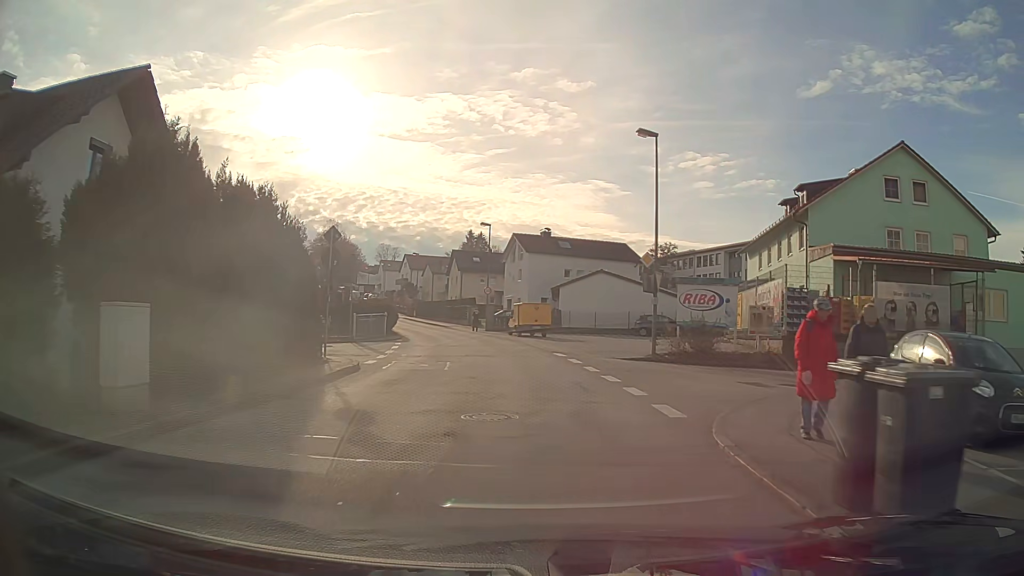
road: unclassified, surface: asphalt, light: Day
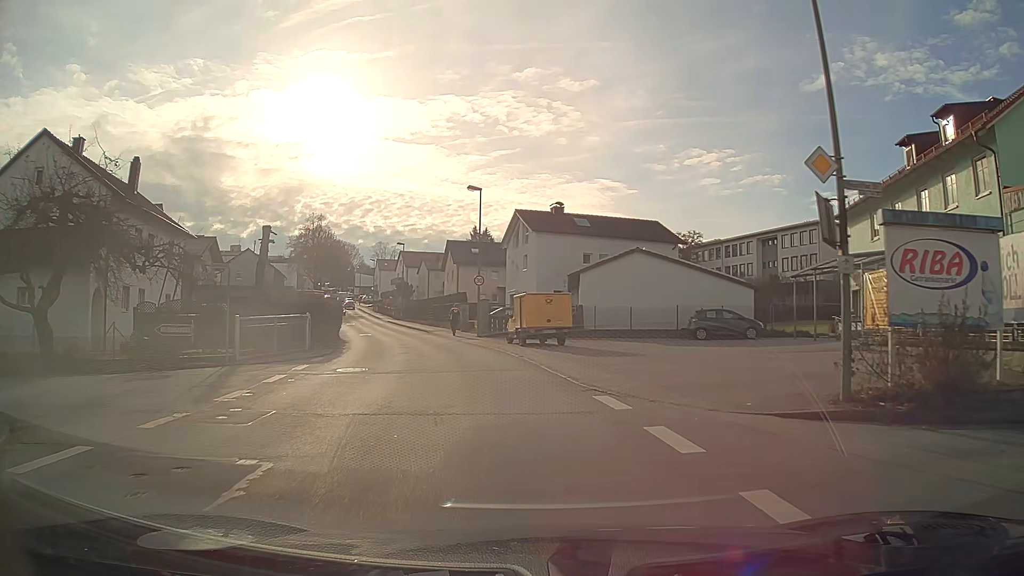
(-0.1, +14.8) m; -2°
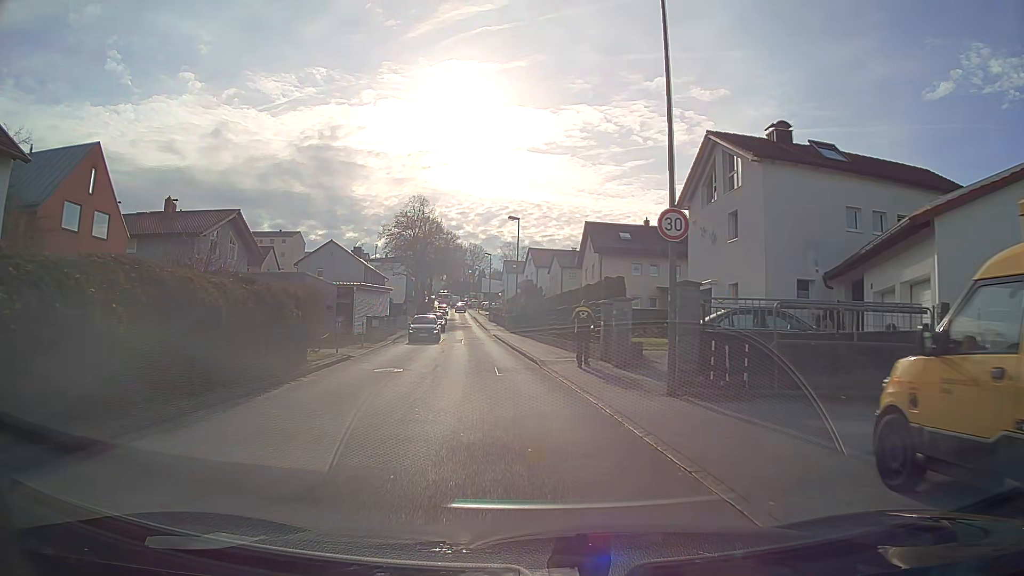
(-2.6, +24.4) m; -11°
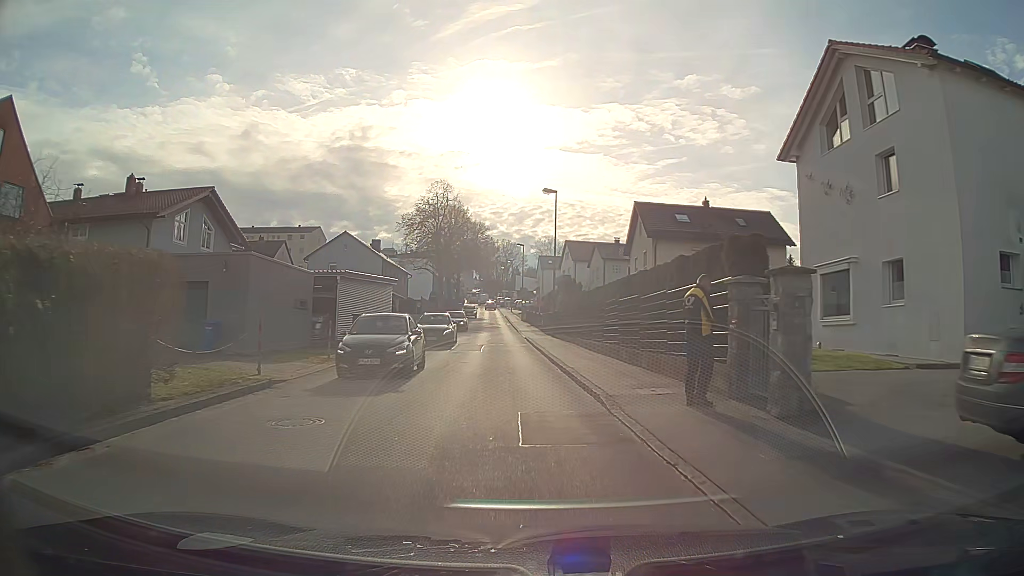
(-0.3, +9.8) m; -3°
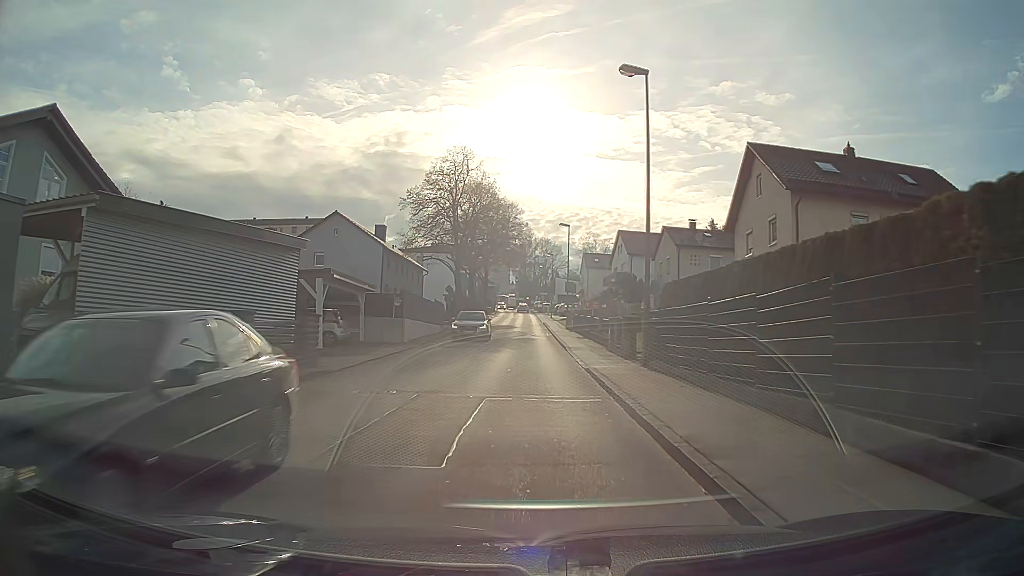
(-0.6, +19.7) m; -3°
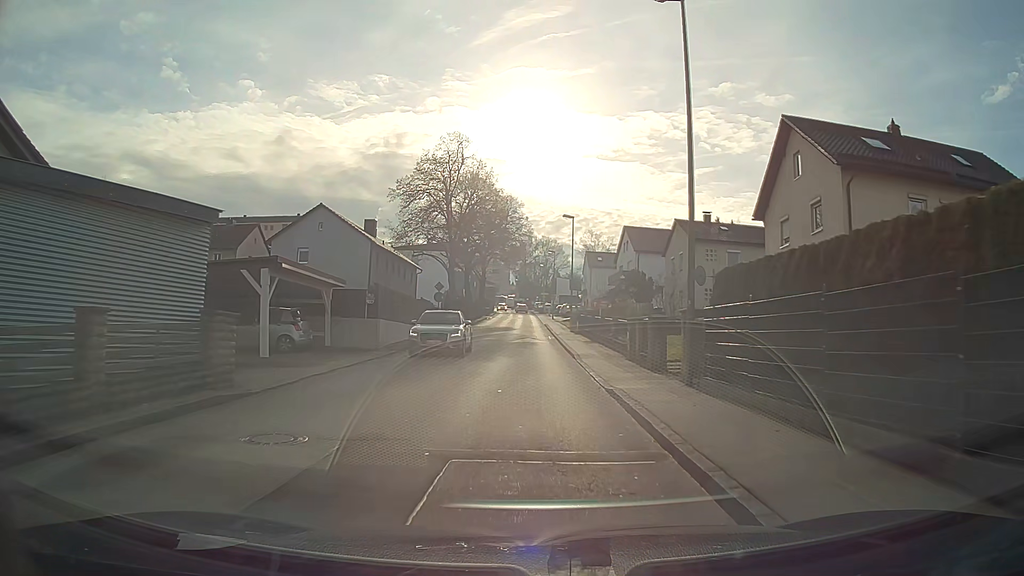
(0.0, +4.9) m; 0°
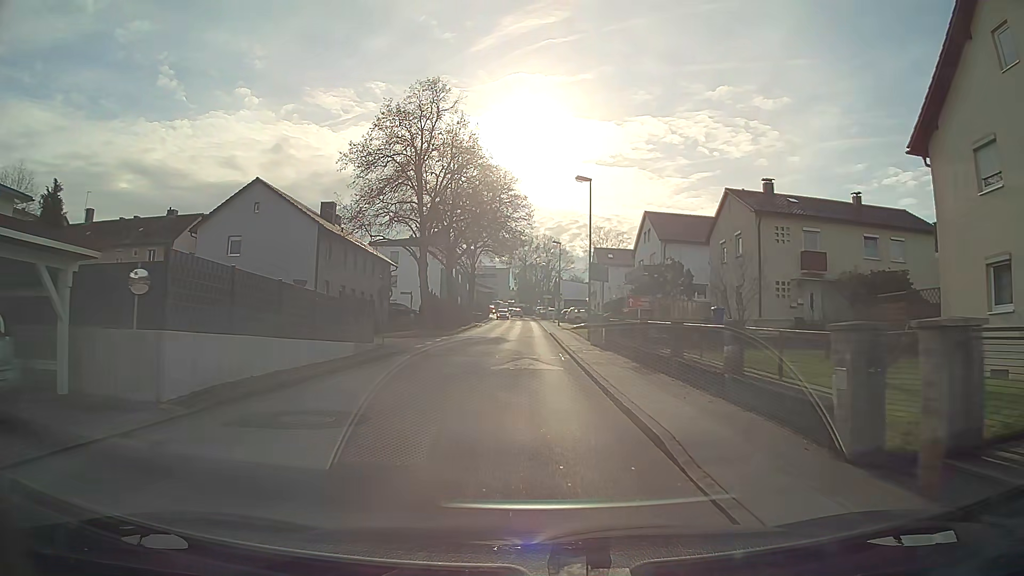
(0.0, +14.7) m; 0°
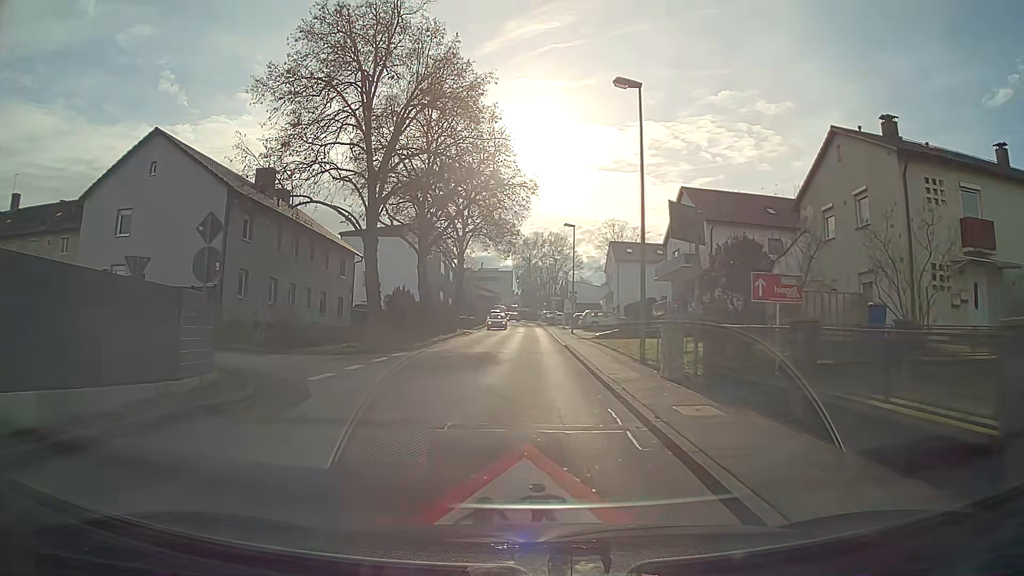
(-0.1, +14.6) m; 0°
(0, +10) (0, +20) (0, +30) (0, +40) (0, +50) (0, +60) (0, +70) (0, +80) (-1, +90) (-2, +100) m
